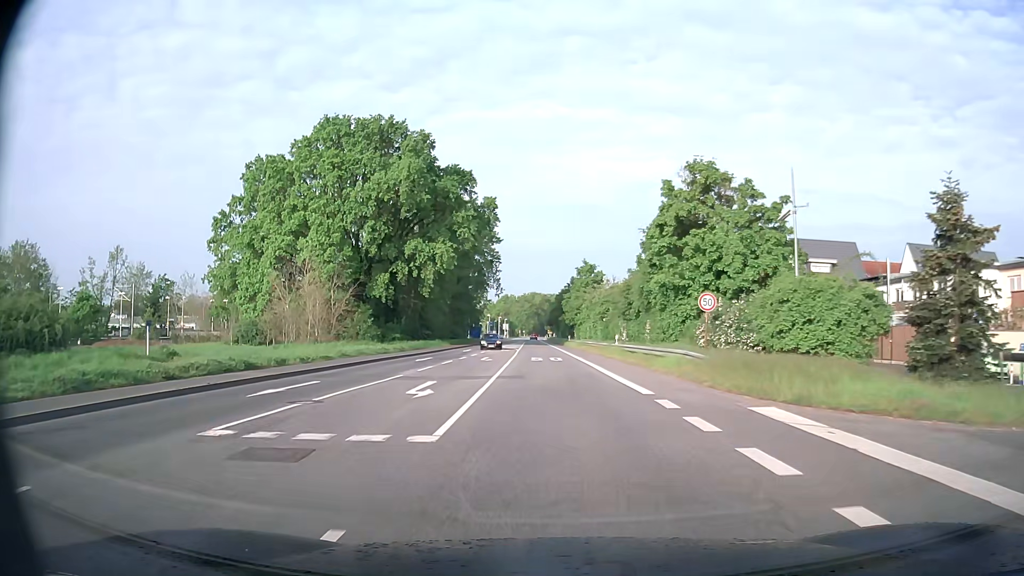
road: secondary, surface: asphalt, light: Day
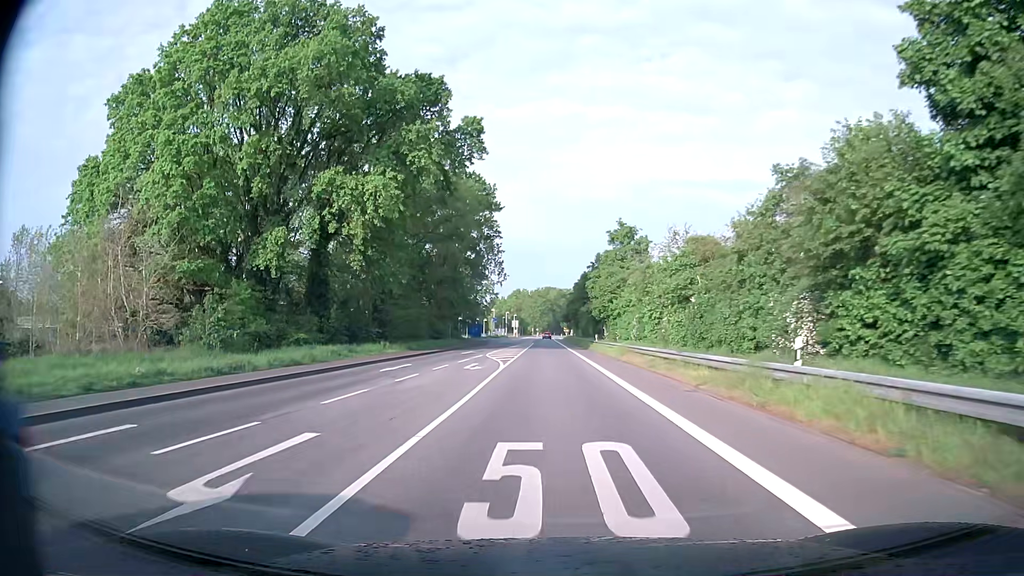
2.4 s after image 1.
(-0.4, +30.3) m; -1°
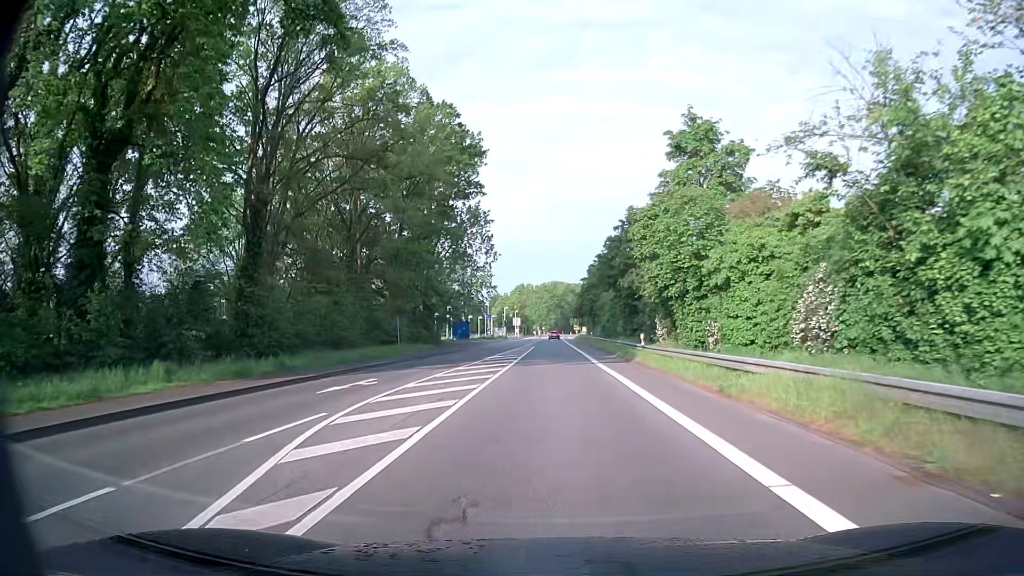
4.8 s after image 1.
(-0.2, +28.6) m; -1°
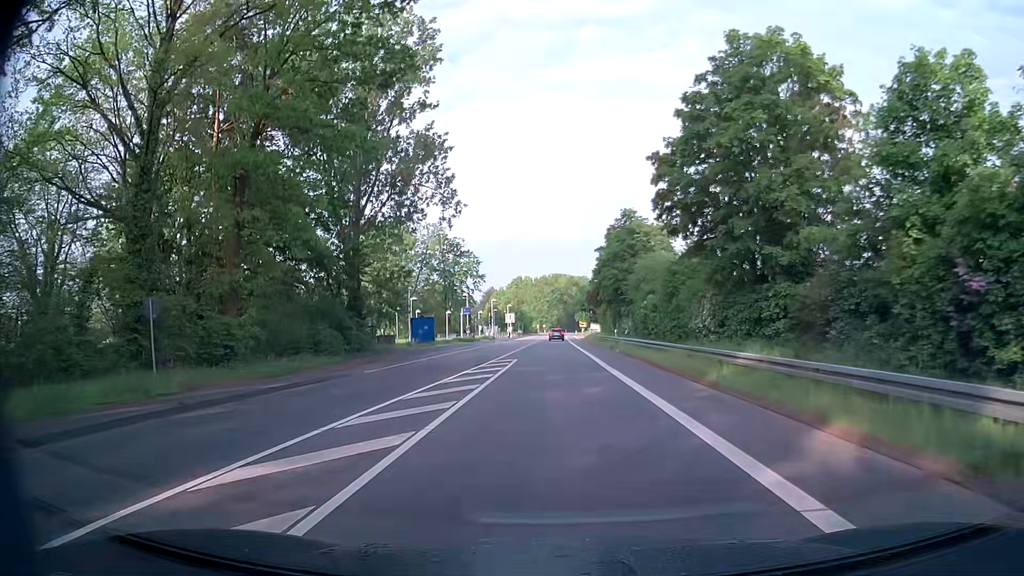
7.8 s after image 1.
(+0.2, +30.9) m; +1°
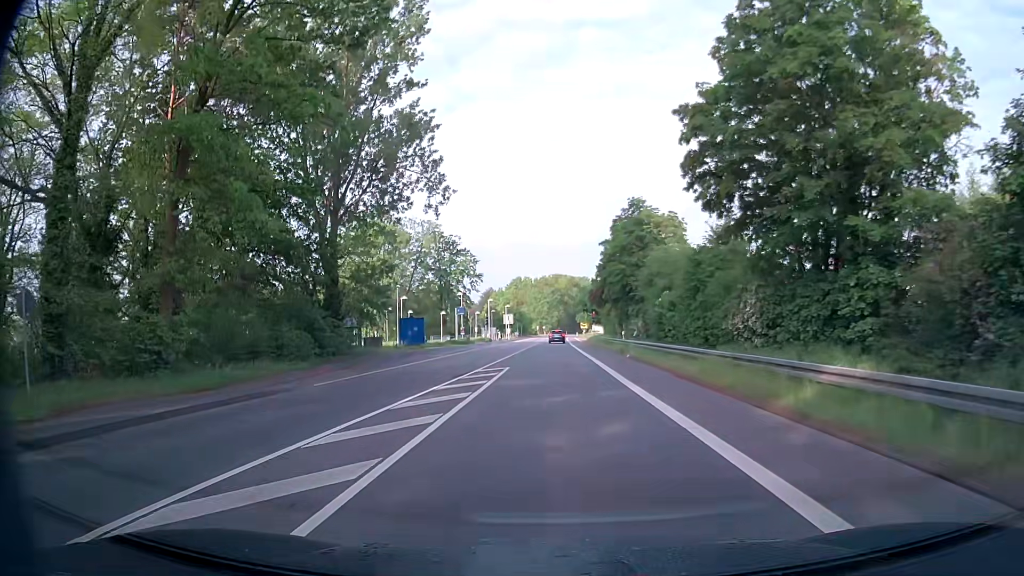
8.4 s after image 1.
(-0.1, +5.5) m; -1°
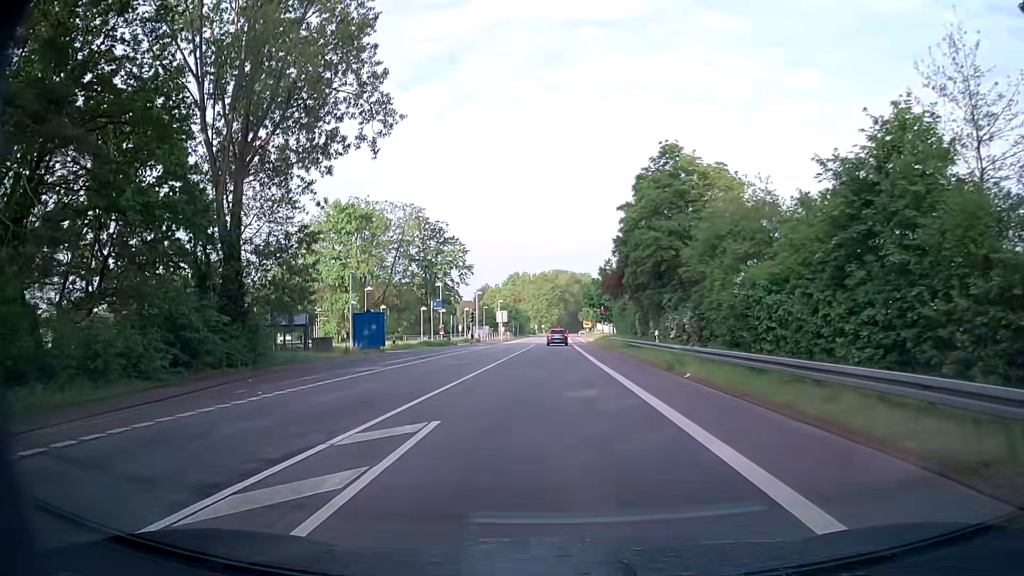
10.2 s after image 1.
(-0.1, +15.4) m; 0°
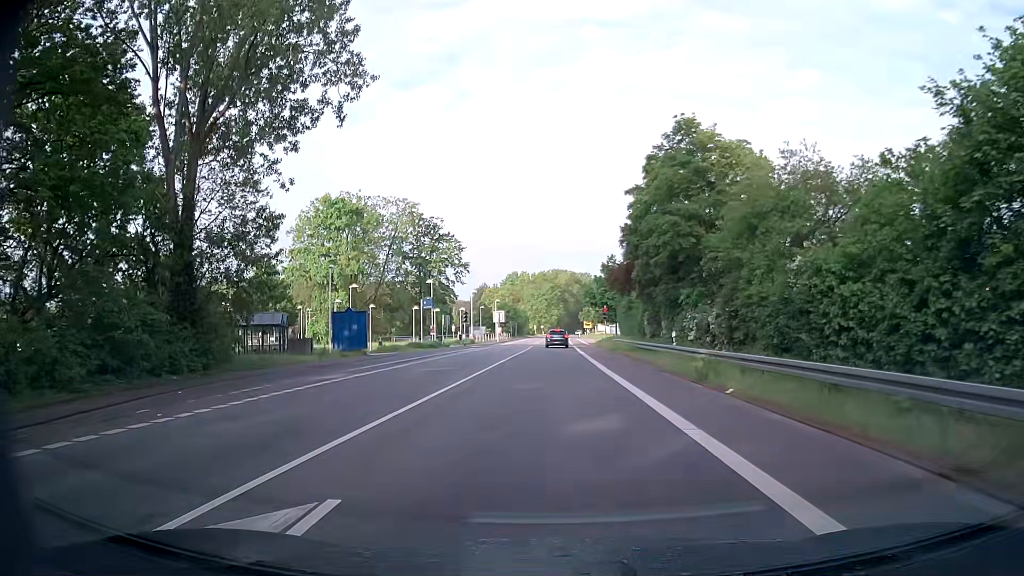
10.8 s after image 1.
(0.0, +4.7) m; 0°
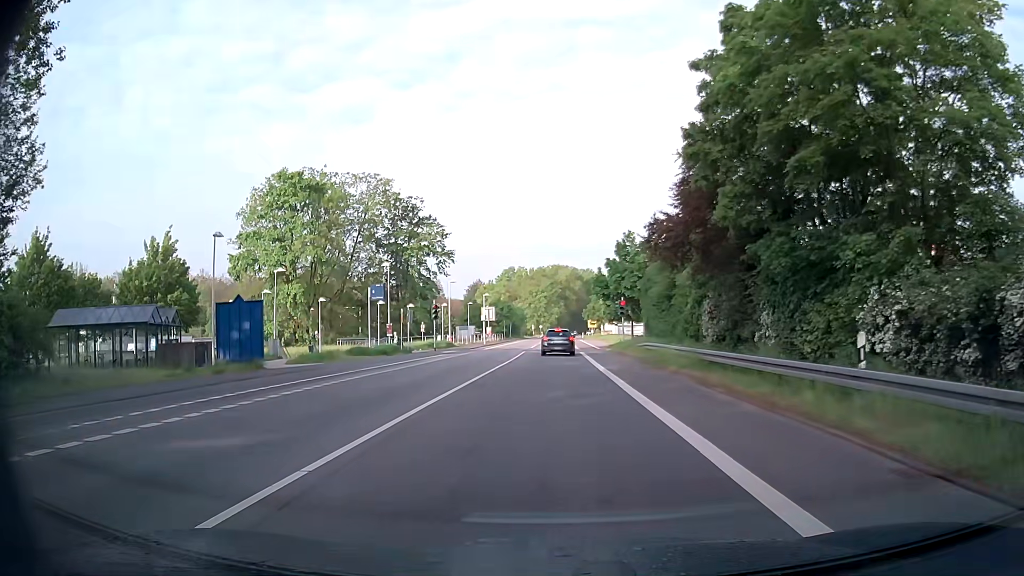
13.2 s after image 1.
(+0.1, +16.8) m; +1°
(0, +10) (0, +20) (0, +30) (0, +40) (0, +50) (-1, +60) (-1, +70) (-1, +80) (0, +90) (0, +100) m
